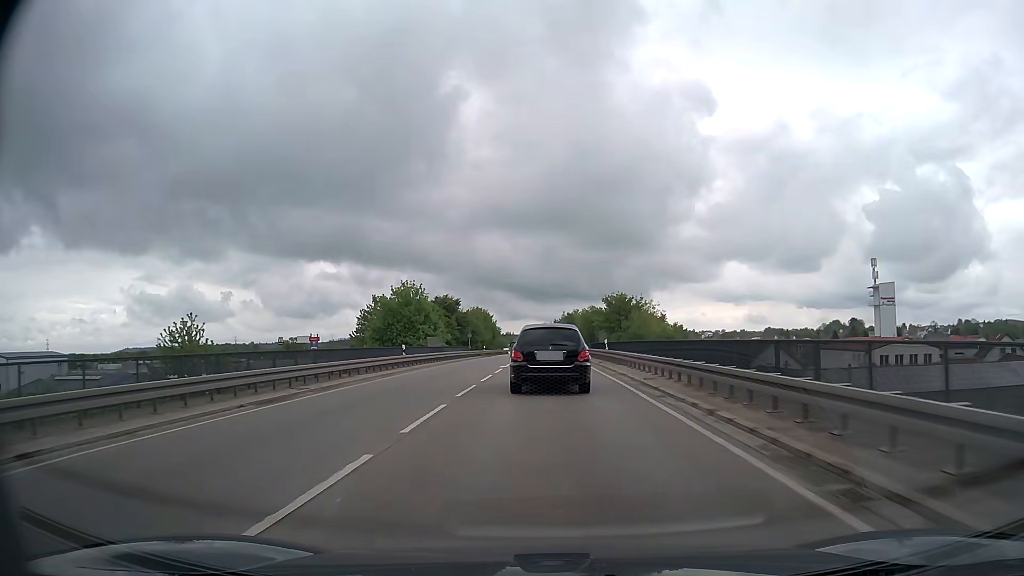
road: primary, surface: asphalt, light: Day
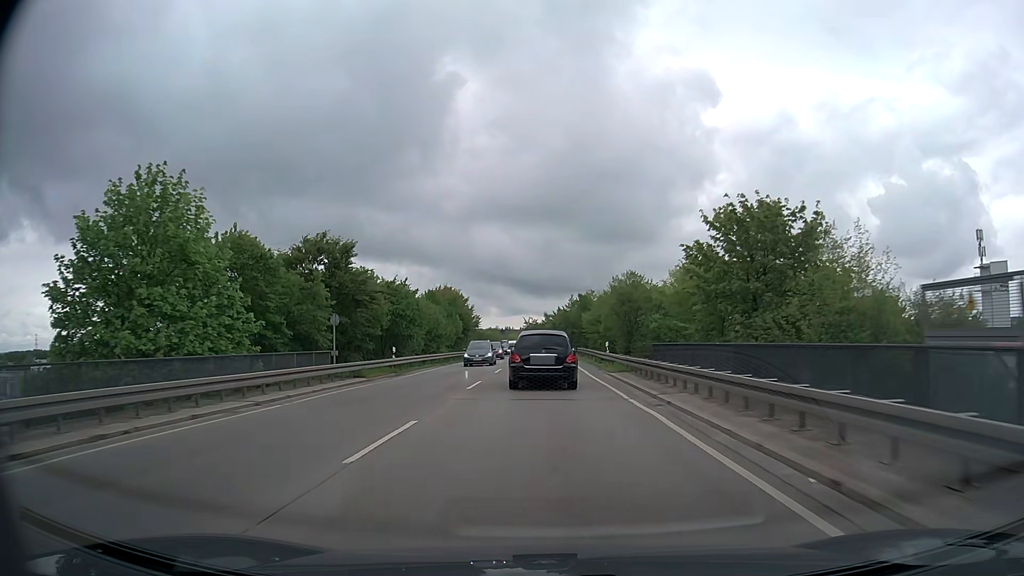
(-0.1, +51.3) m; 0°
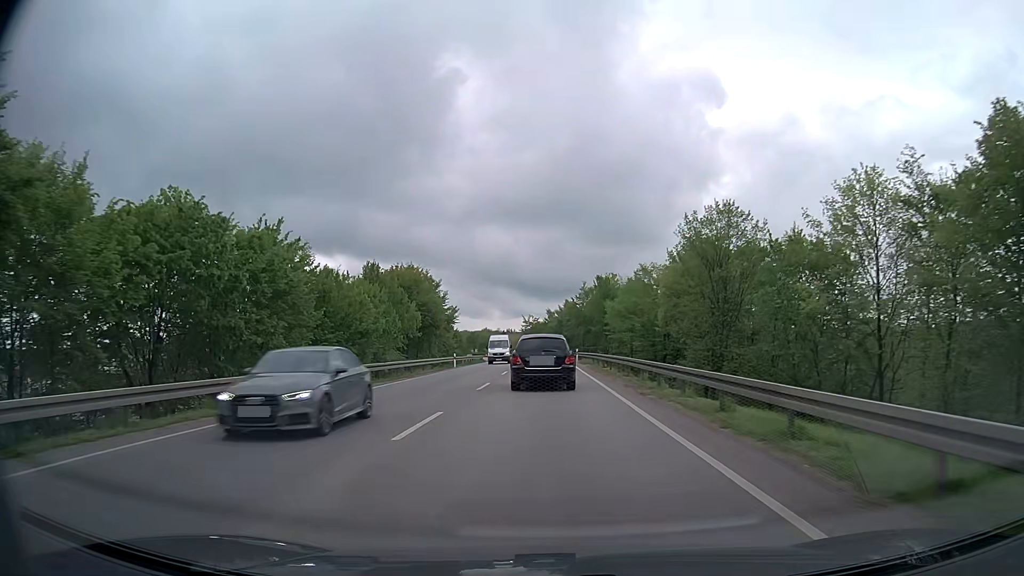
(-0.3, +31.8) m; -1°
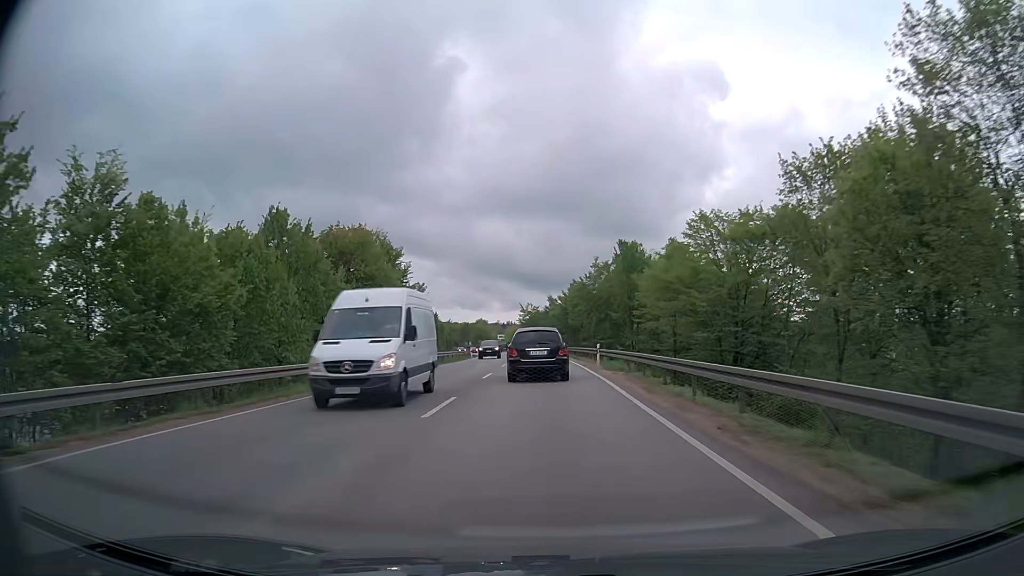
(+0.1, +21.1) m; 0°
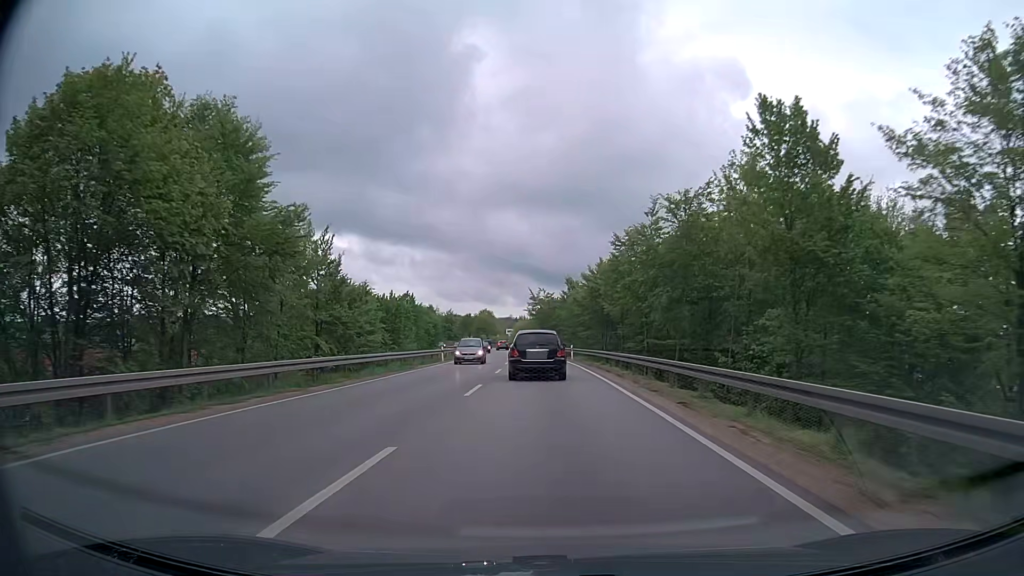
(-0.4, +31.8) m; -1°
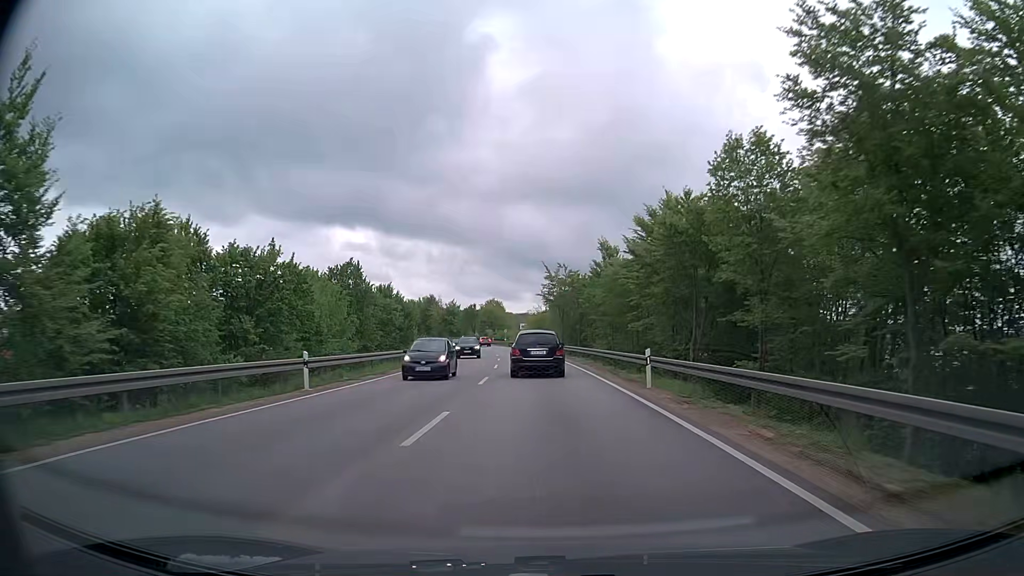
(-0.2, +31.9) m; -1°
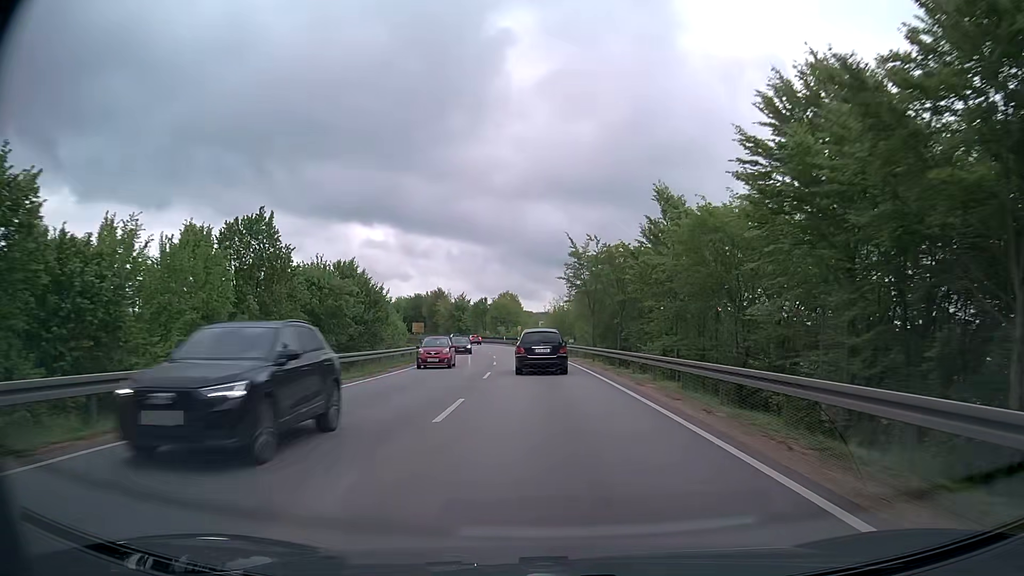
(-0.4, +21.6) m; -2°
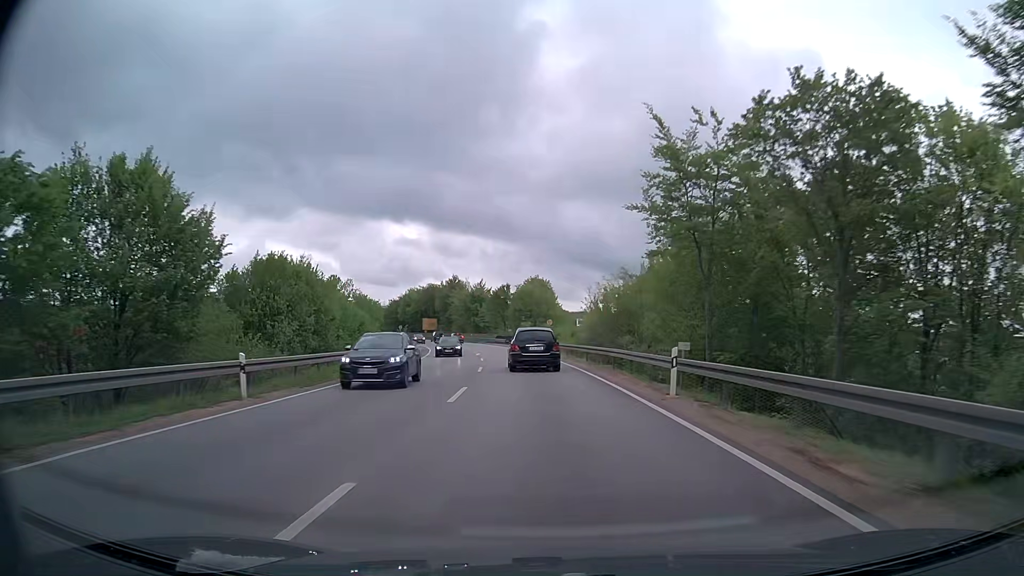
(-0.7, +33.0) m; -3°
(0, +10) (-1, +20) (-1, +30) (-2, +40) (-3, +50) (-5, +60) (-6, +70) (-8, +79) (-10, +89) (-13, +99) m
